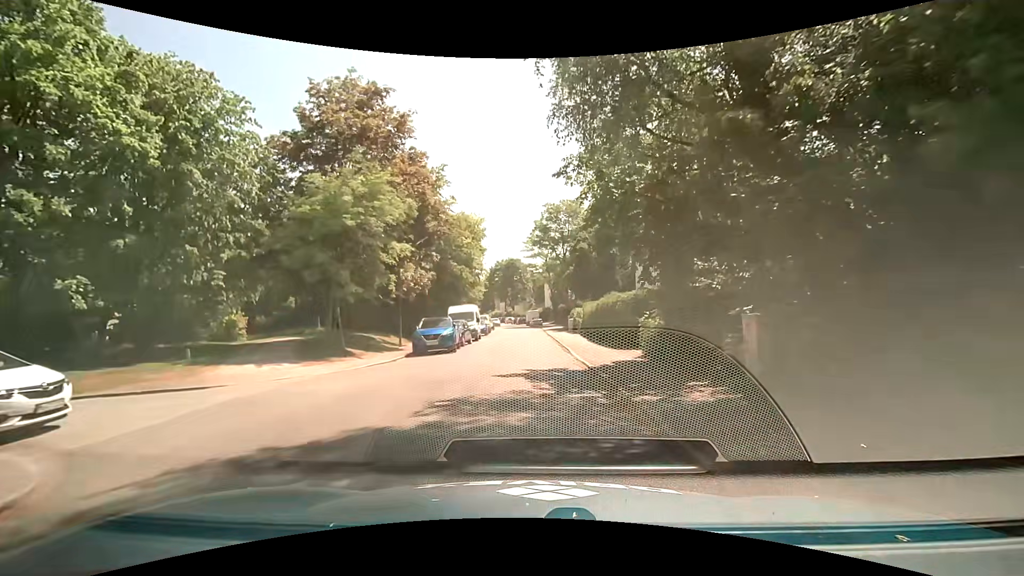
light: Day
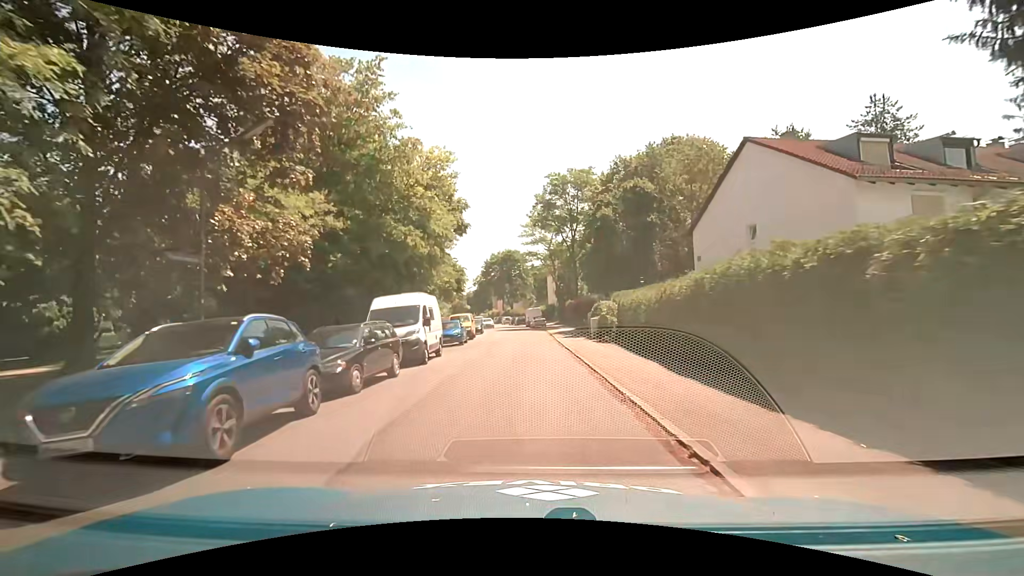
(-0.1, +16.5) m; -1°
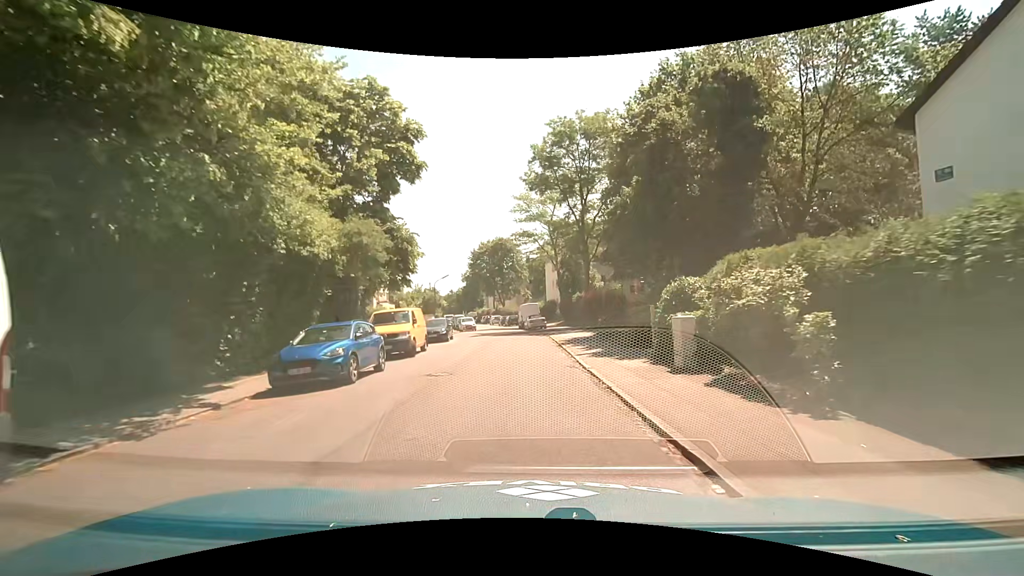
(+0.1, +17.4) m; +1°
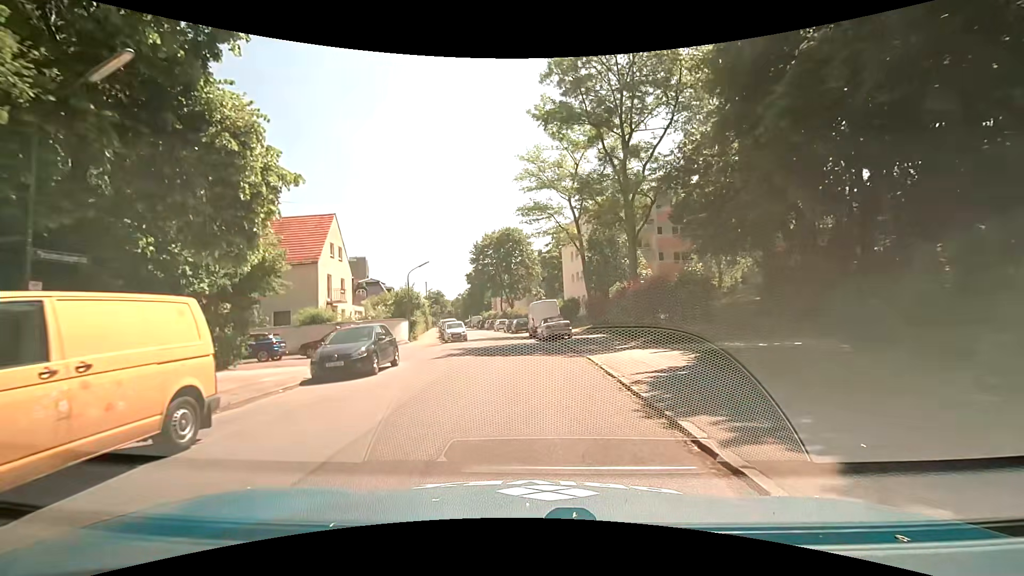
(-0.3, +16.3) m; -2°
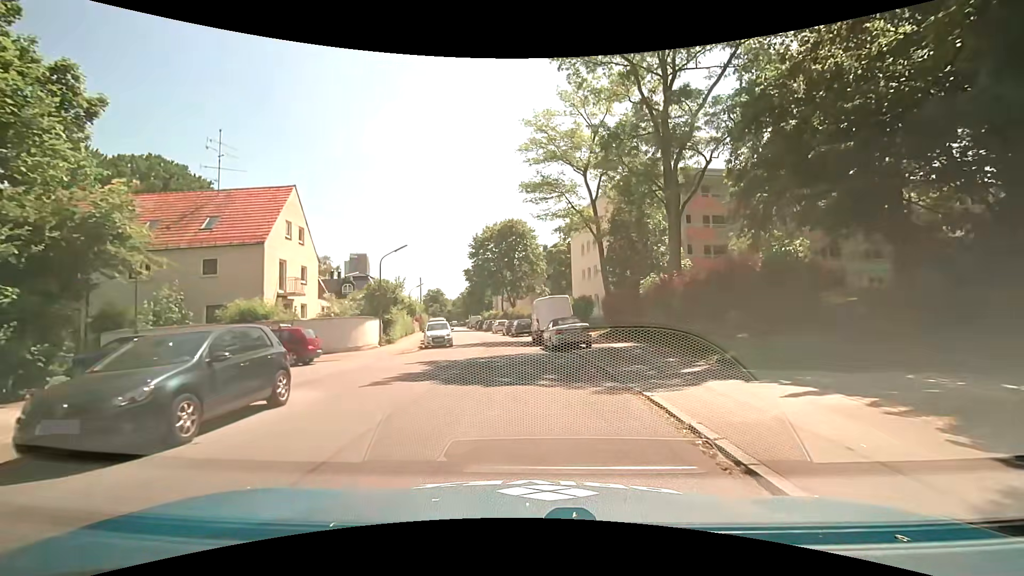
(-0.1, +8.0) m; 0°
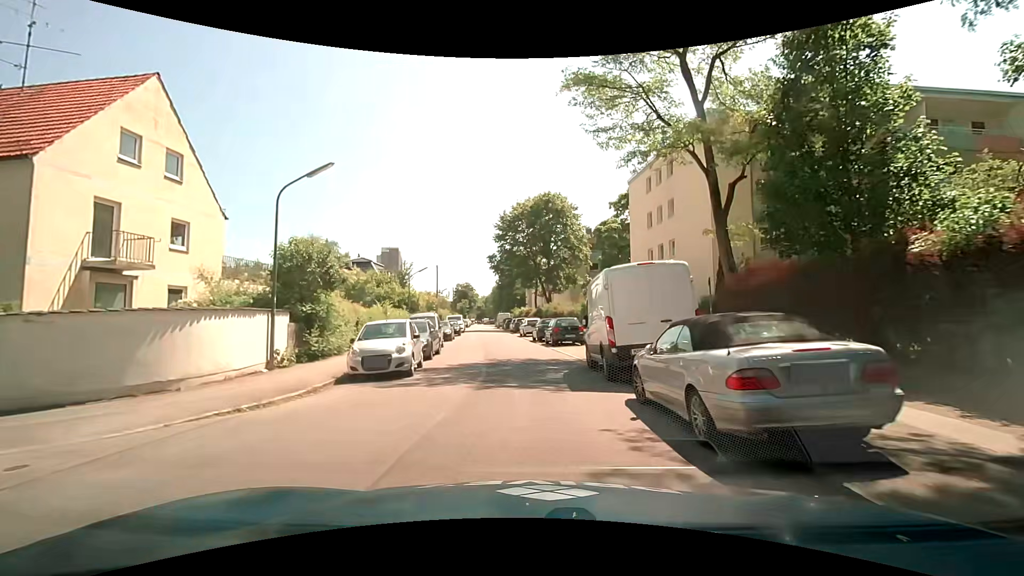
(-0.4, +15.7) m; -4°
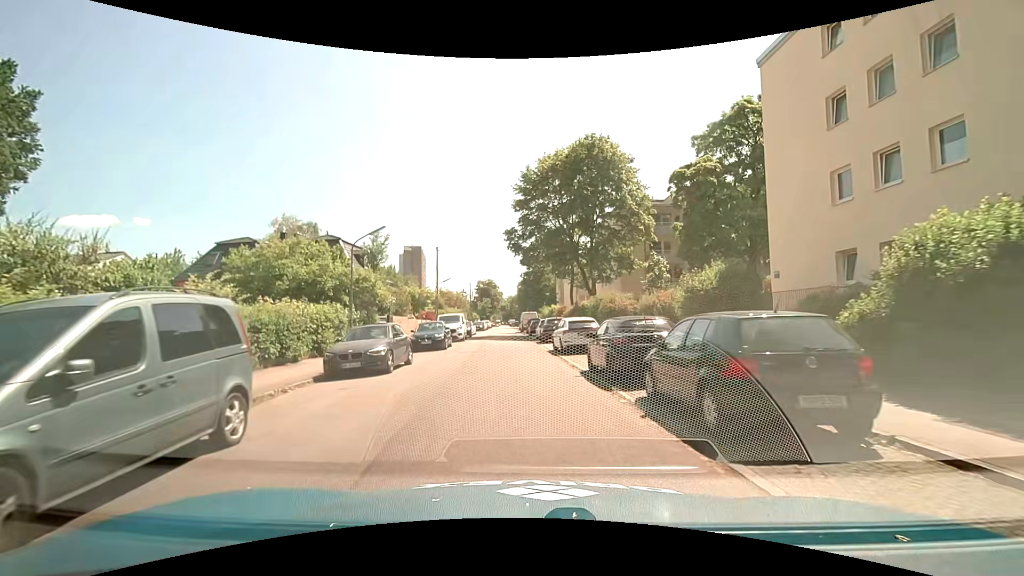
(-0.4, +19.9) m; -3°
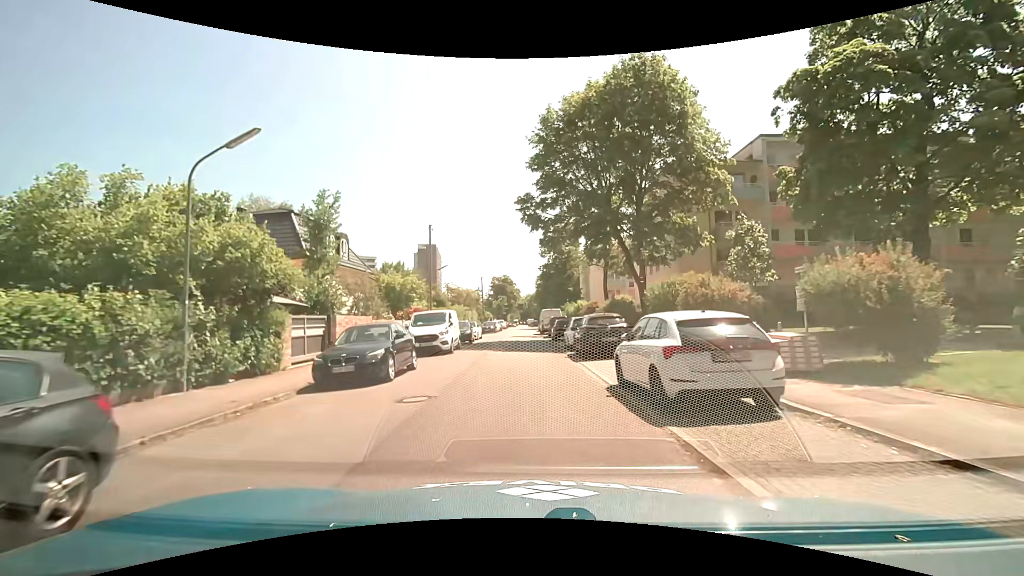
(-0.2, +12.9) m; -2°
(0, +10) (0, +20) (0, +30) (0, +40) (0, +50) (0, +60) (0, +70) (0, +80) (0, +90) (0, +100) m
